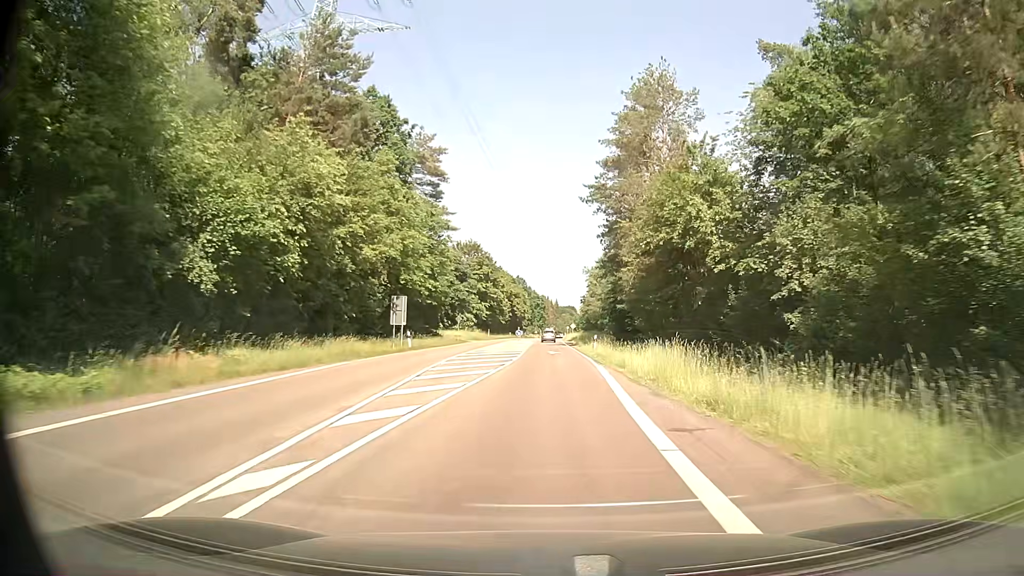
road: secondary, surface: asphalt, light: Day
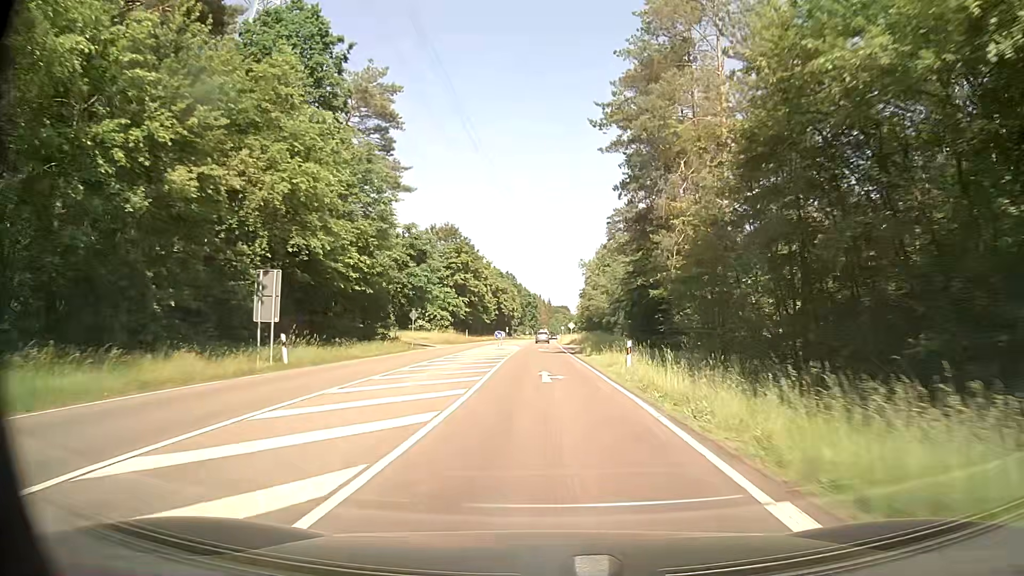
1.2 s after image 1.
(+0.2, +20.6) m; +1°
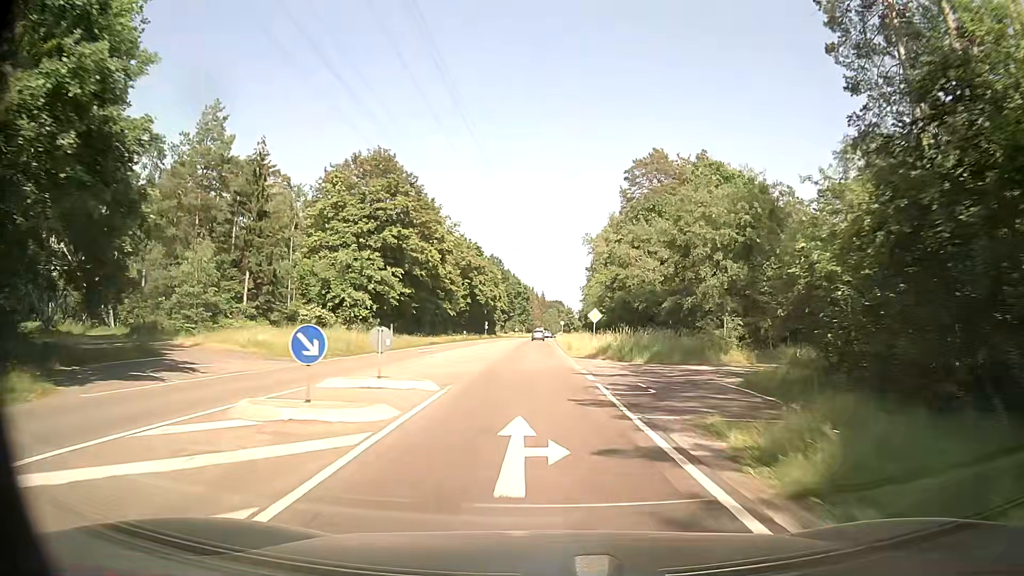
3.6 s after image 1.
(-0.1, +41.4) m; 0°
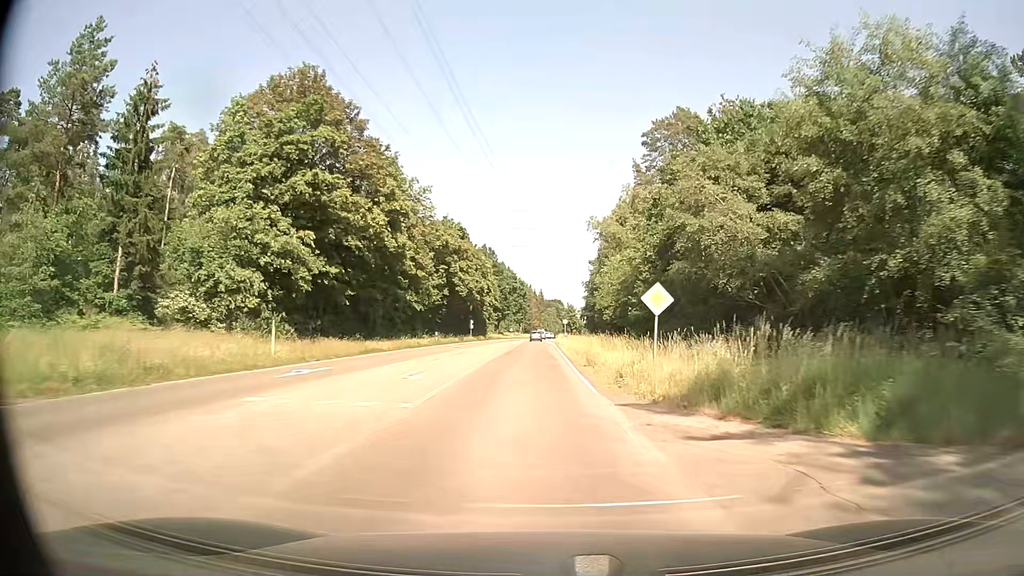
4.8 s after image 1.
(+0.1, +20.9) m; +1°
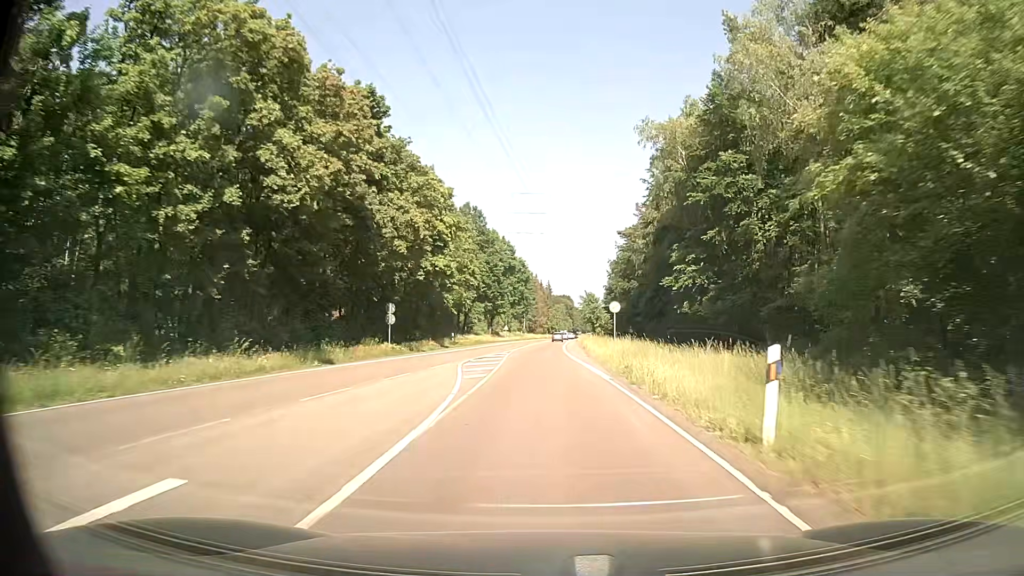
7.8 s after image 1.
(-1.0, +53.0) m; -1°
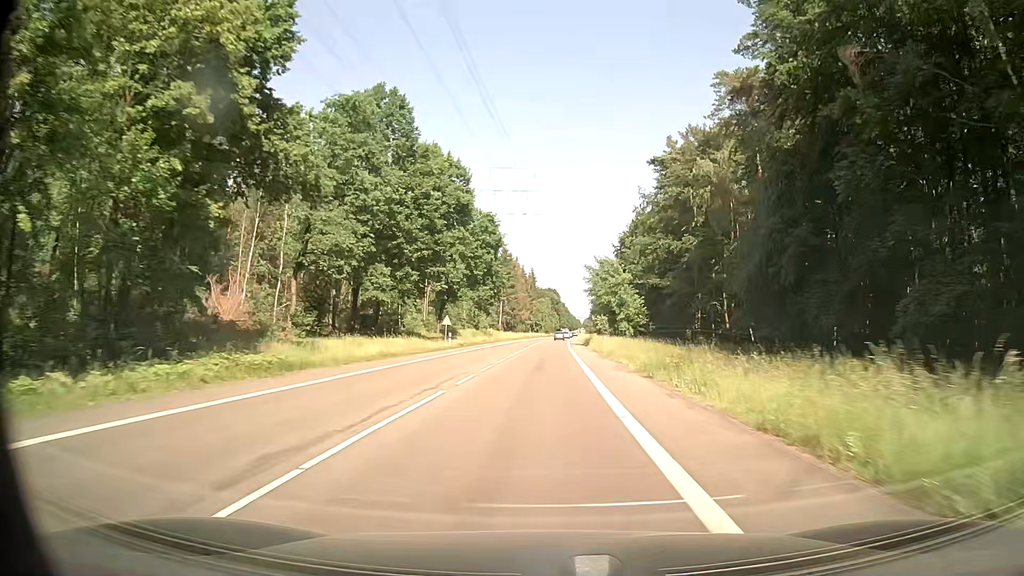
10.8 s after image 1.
(+0.3, +54.2) m; +1°
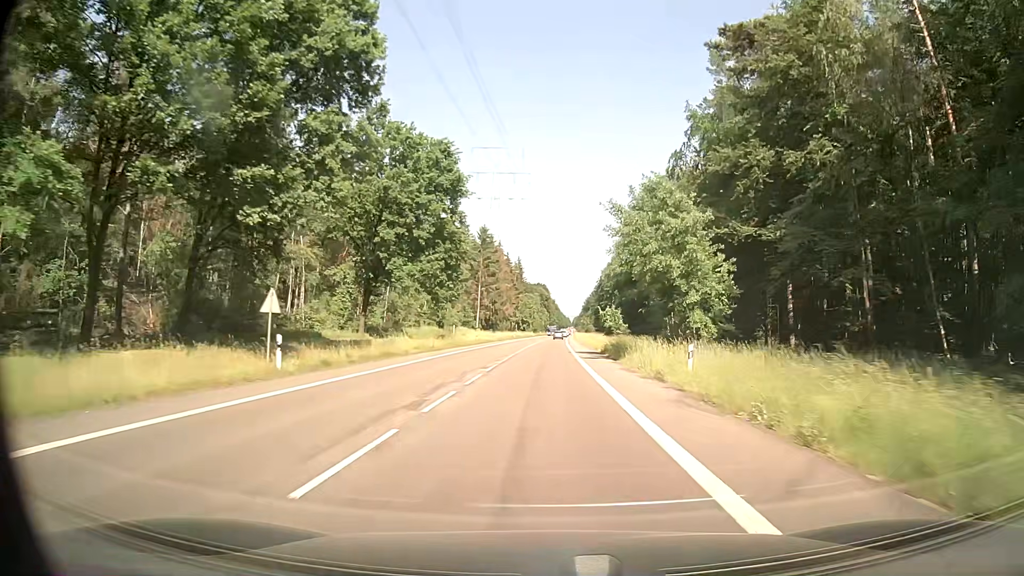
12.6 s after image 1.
(+0.3, +34.2) m; +1°
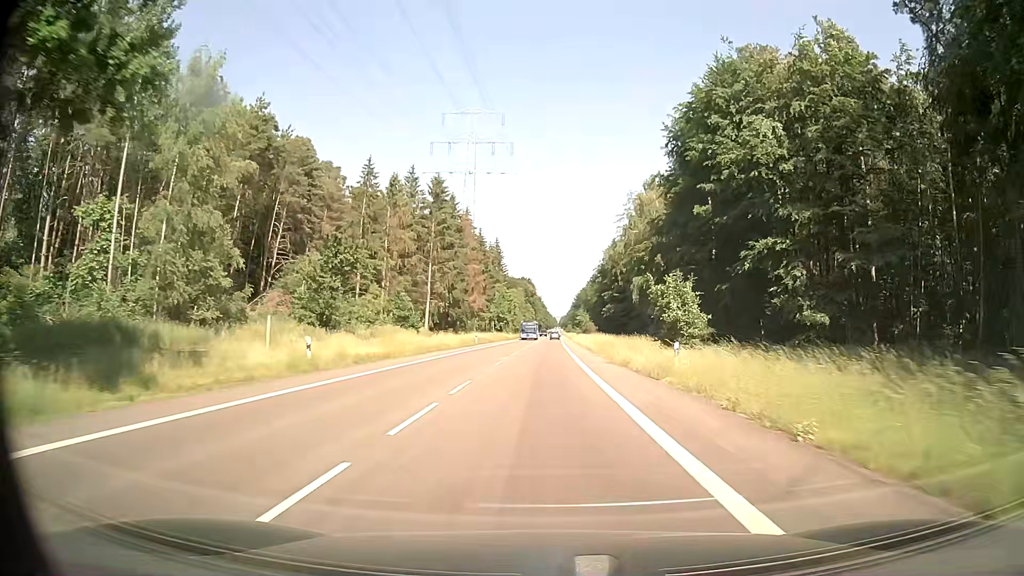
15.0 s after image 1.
(+0.5, +48.0) m; +1°
(0, +10) (0, +20) (0, +30) (0, +40) (0, +50) (0, +60) (0, +70) (+1, +80) (+1, +90) (+1, +100) m
